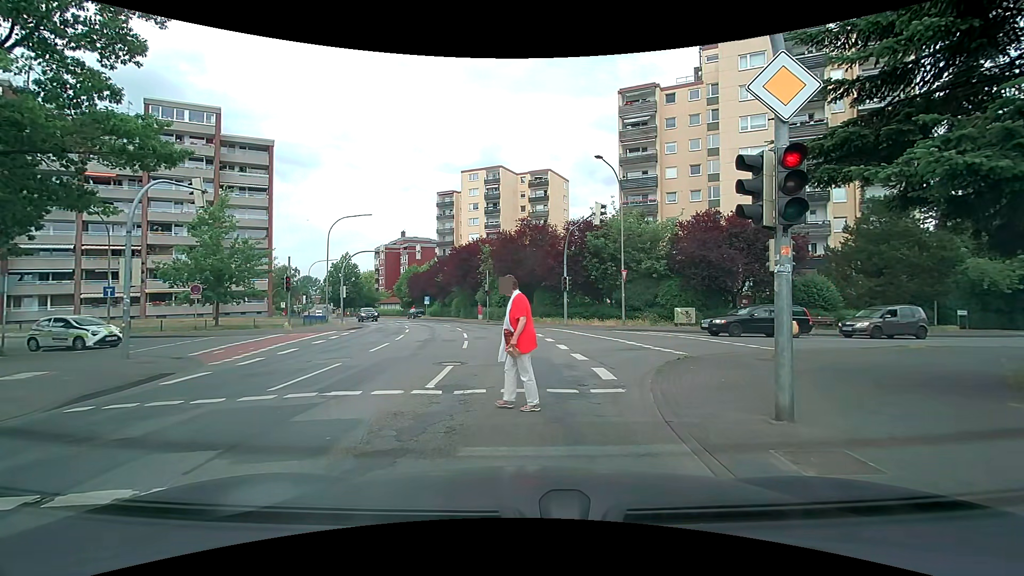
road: secondary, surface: asphalt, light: Day
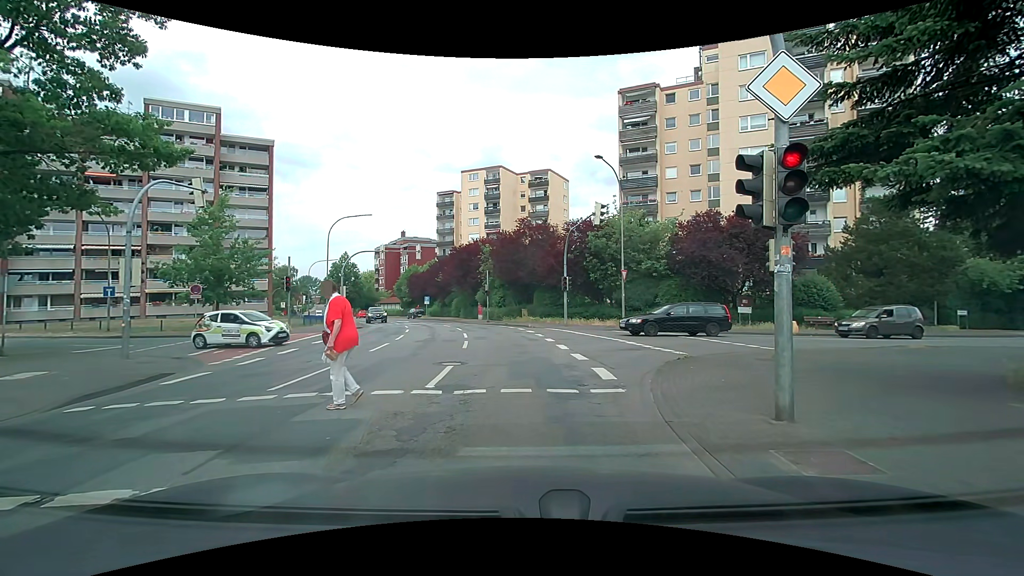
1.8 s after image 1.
(0.0, 0.0) m; 0°
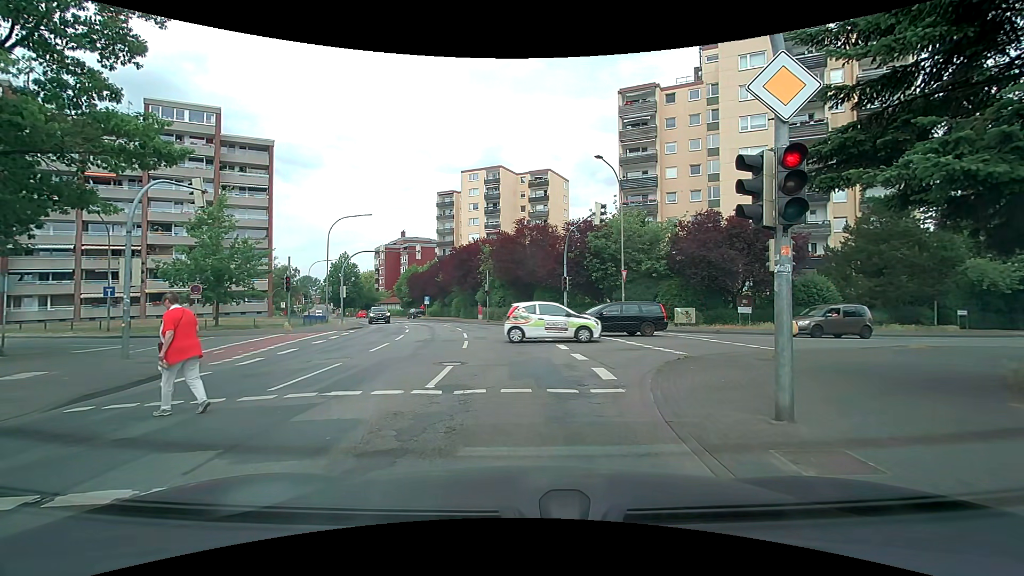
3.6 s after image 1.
(0.0, 0.0) m; 0°
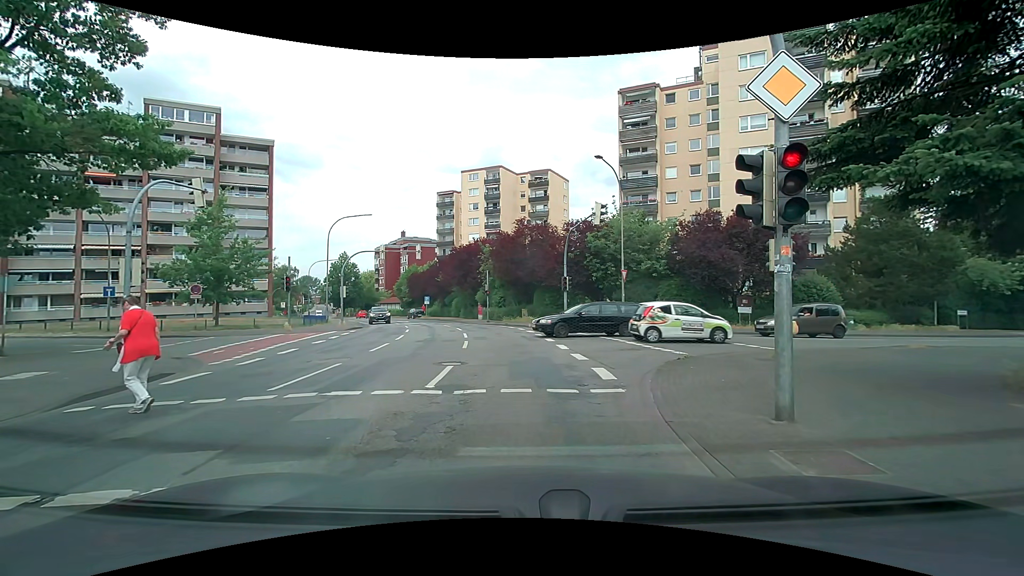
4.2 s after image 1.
(0.0, 0.0) m; 0°
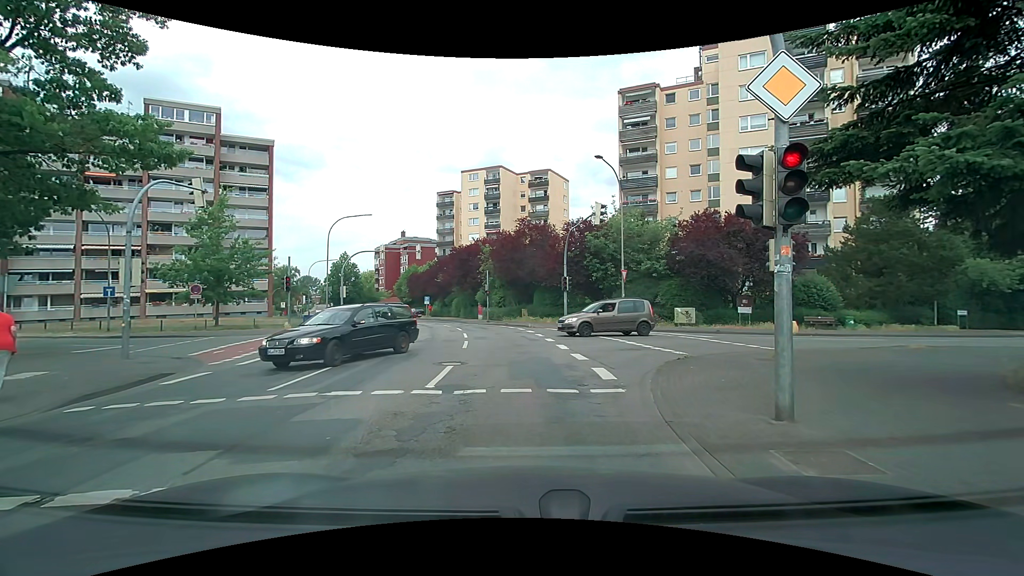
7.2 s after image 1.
(0.0, 0.0) m; 0°
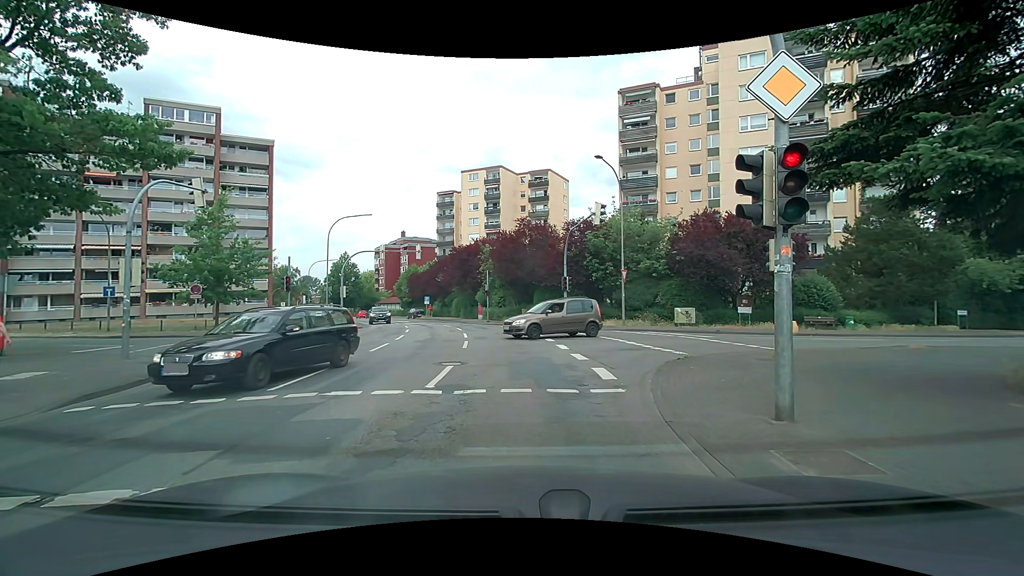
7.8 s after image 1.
(0.0, 0.0) m; 0°
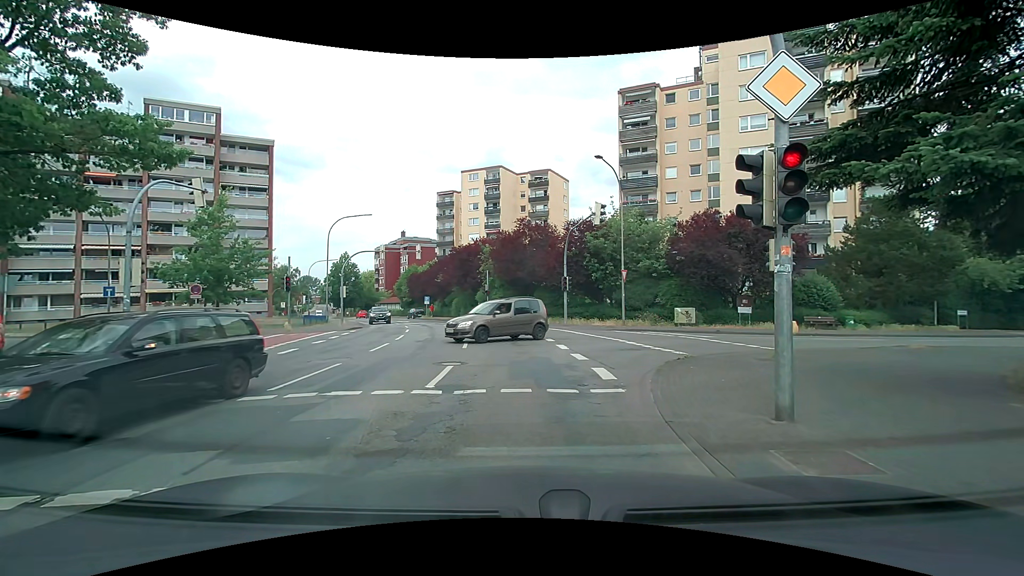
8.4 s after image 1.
(0.0, 0.0) m; 0°
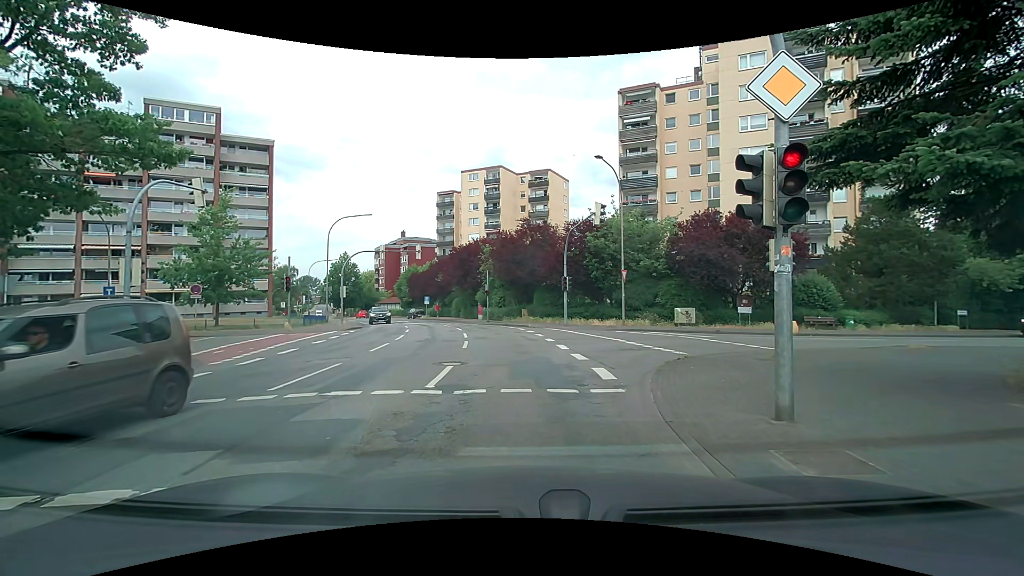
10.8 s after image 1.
(0.0, 0.0) m; 0°
(0, +10) (-1, +20) (-2, +30) (-4, +40) (-8, +49) (-11, +58) (-16, +67) (-21, +76) (-26, +84) (-32, +93) m
